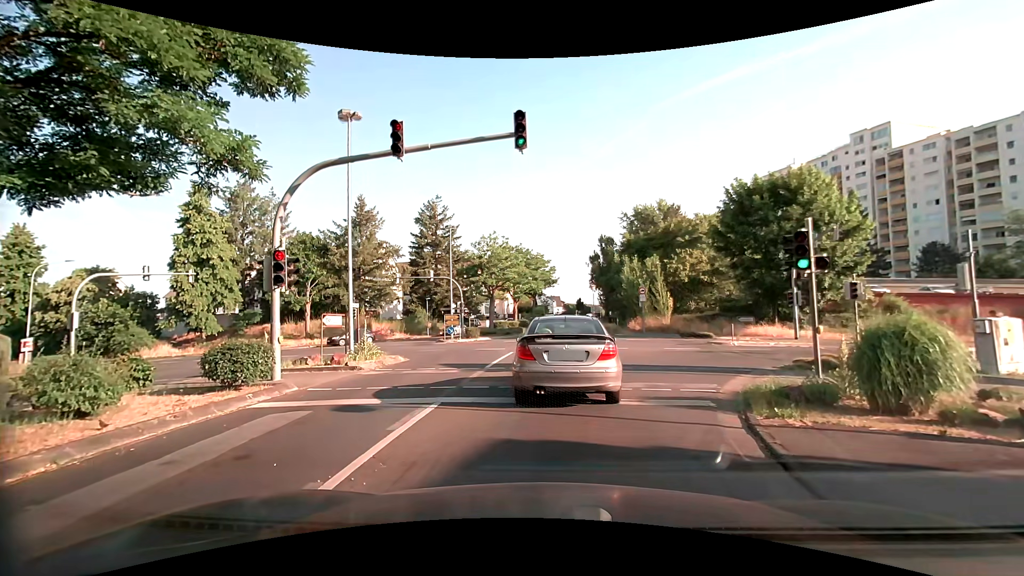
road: tertiary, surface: asphalt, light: Day
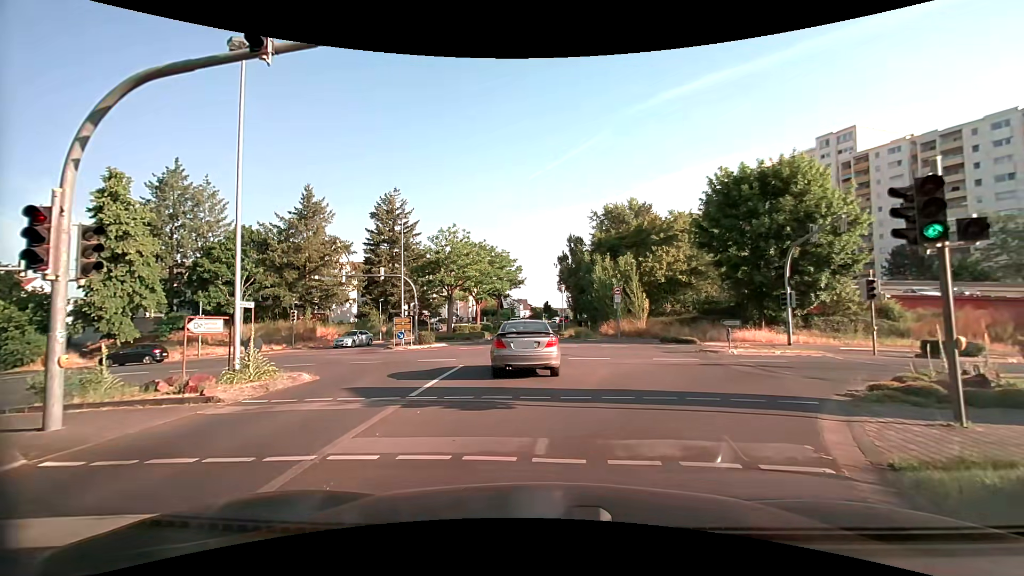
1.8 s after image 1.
(+0.1, +5.2) m; +3°
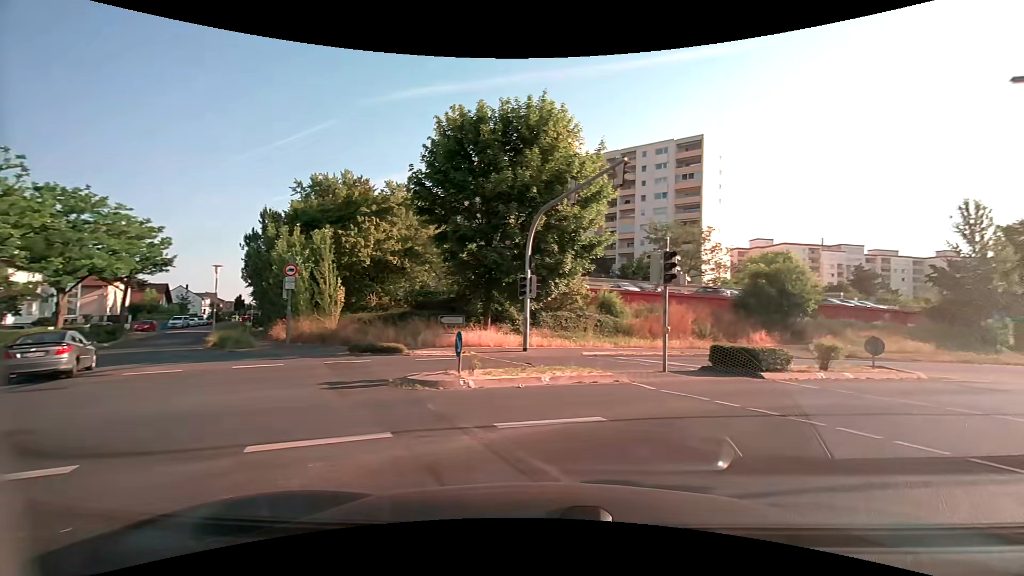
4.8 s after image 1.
(+2.9, +12.8) m; +31°
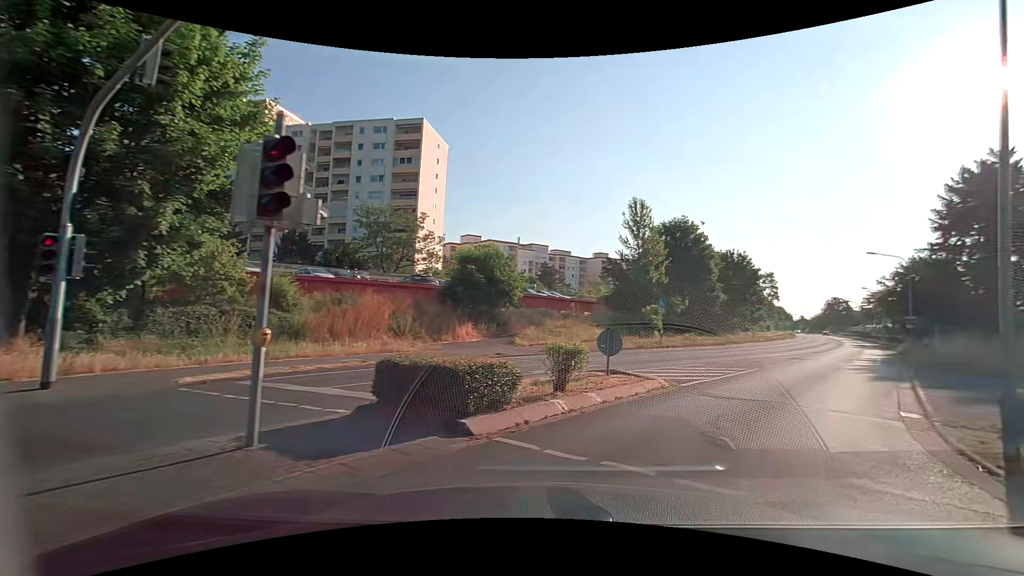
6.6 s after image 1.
(+2.3, +8.1) m; +32°
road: secondary
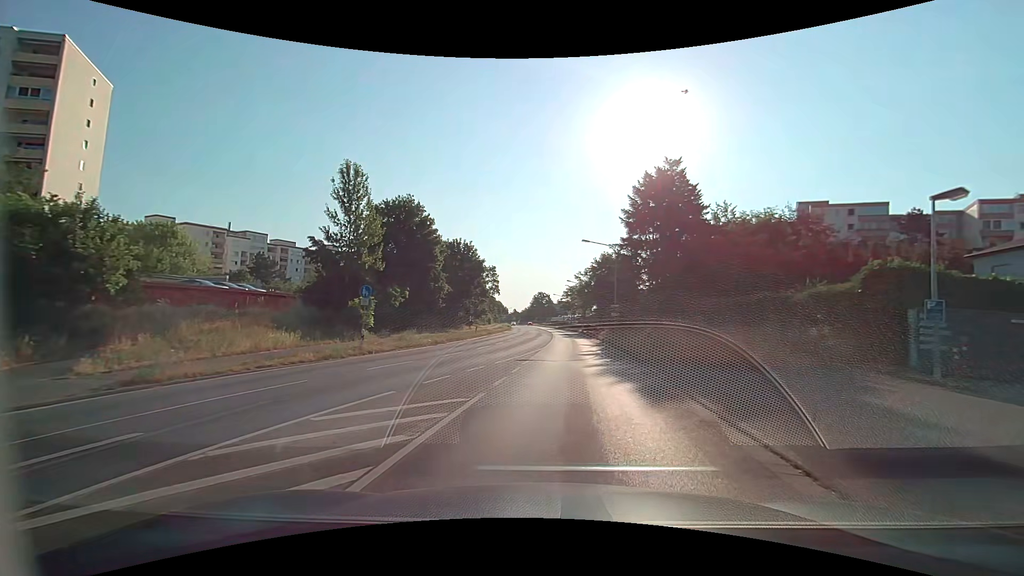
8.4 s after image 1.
(+2.5, +9.1) m; +29°
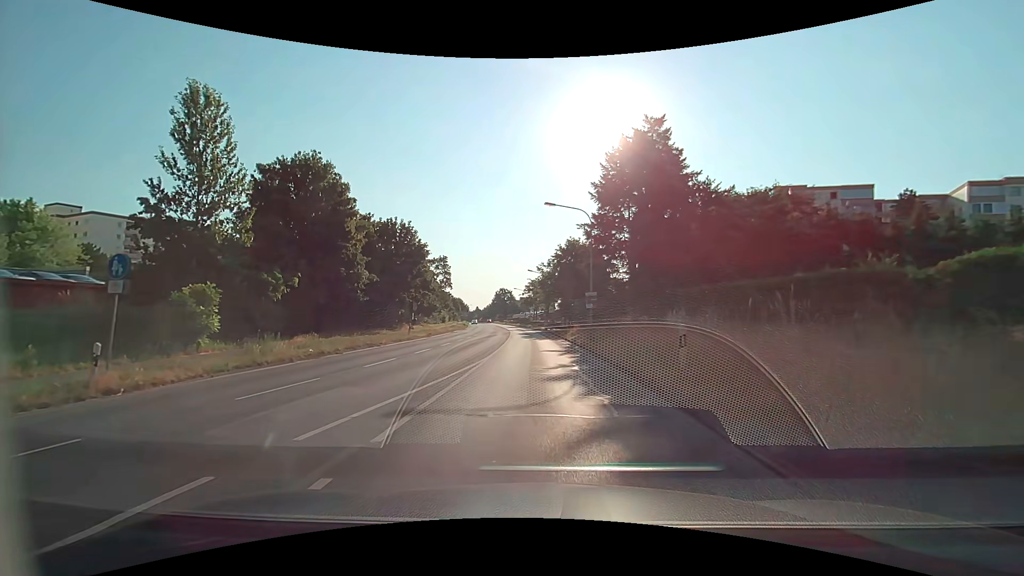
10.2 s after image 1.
(+0.7, +11.4) m; +4°
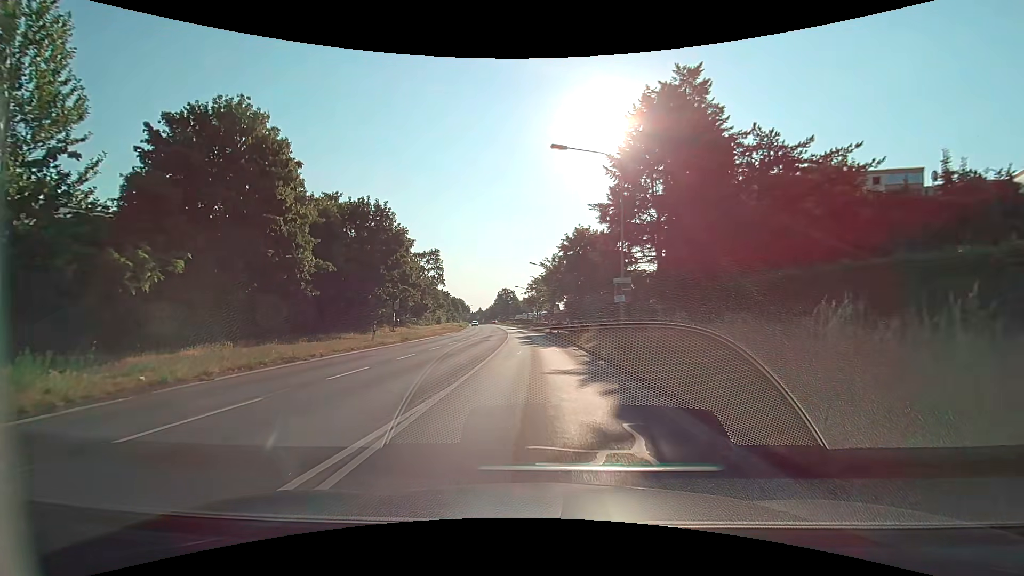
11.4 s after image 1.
(0.0, +9.3) m; 0°
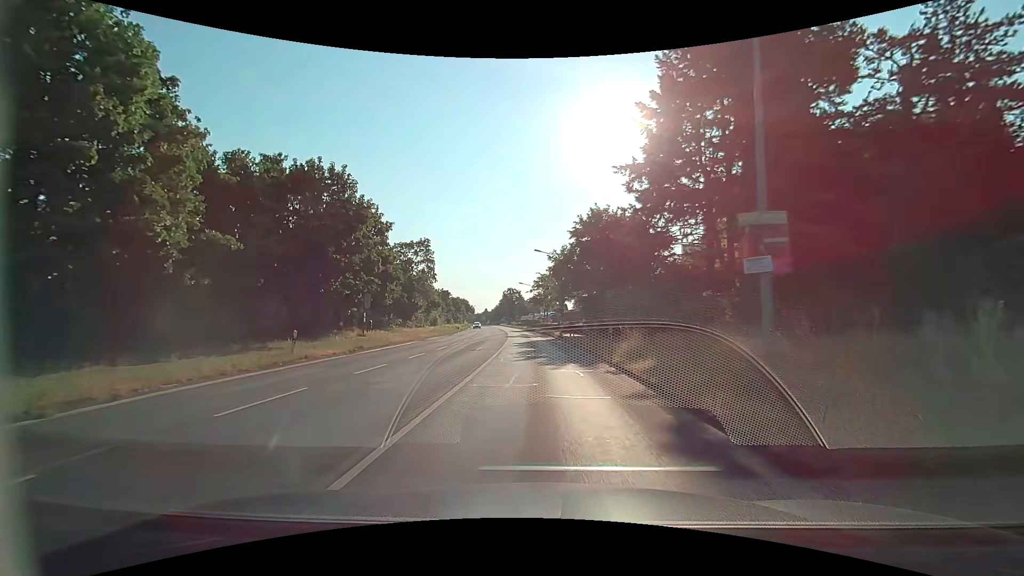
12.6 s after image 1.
(-0.1, +10.7) m; -1°
(0, +10) (0, +20) (-1, +30) (-1, +40) (-2, +50) (-2, +60) (-3, +70) (-4, +80) (-5, +90) (-6, +100) m
